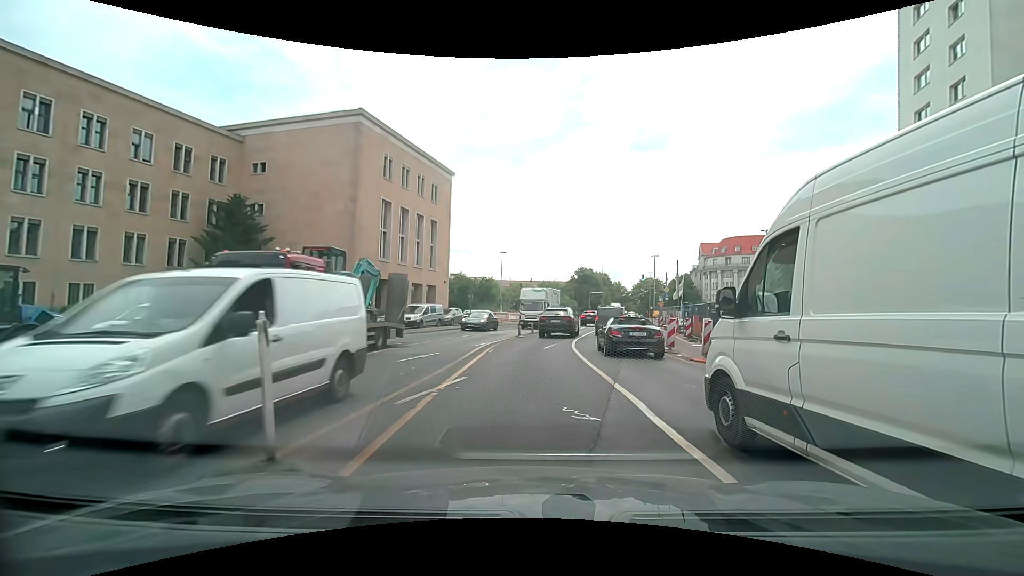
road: primary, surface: asphalt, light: Day
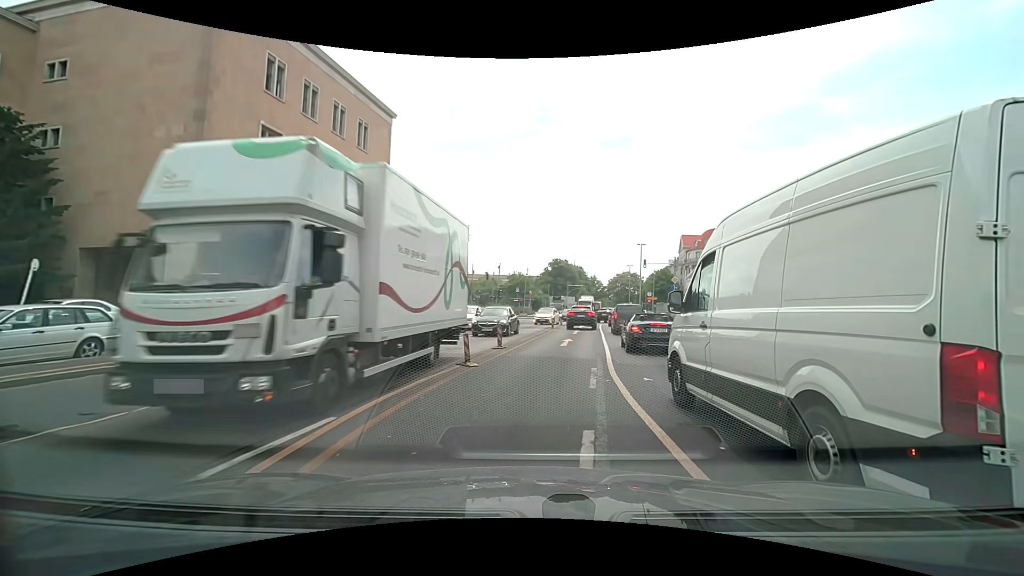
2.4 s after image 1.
(+0.3, +16.6) m; +4°
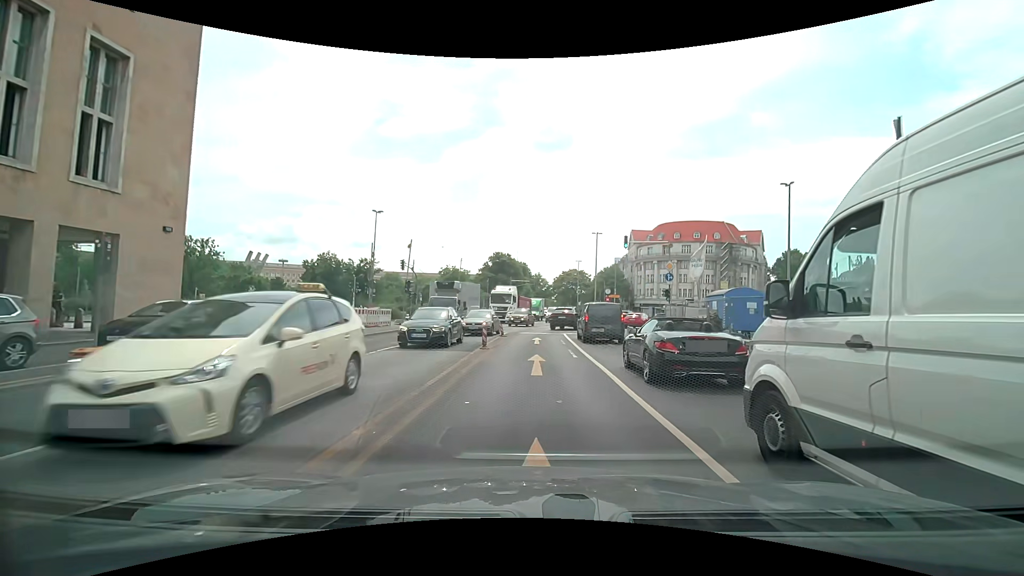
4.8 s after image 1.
(+1.1, +18.2) m; +6°
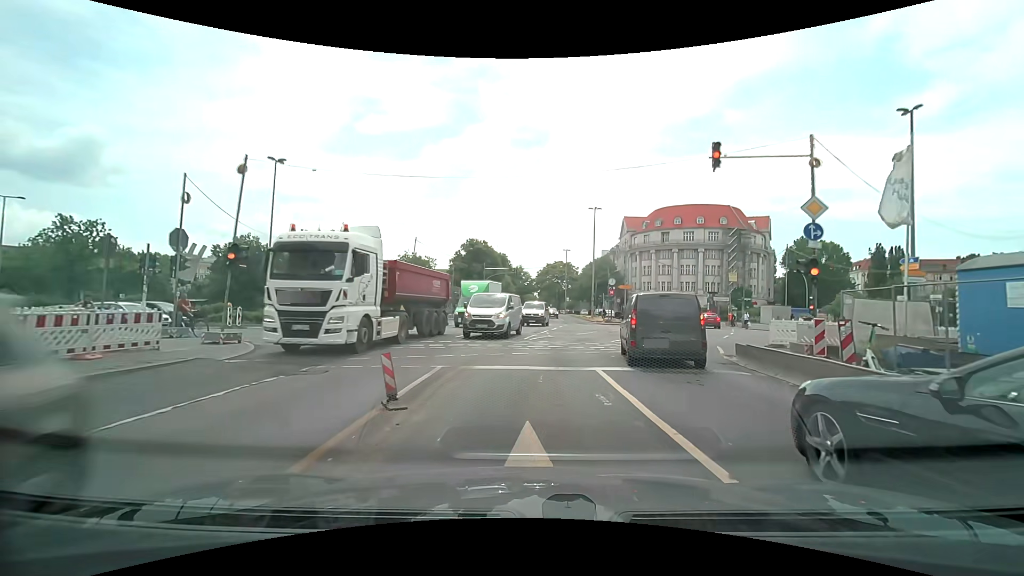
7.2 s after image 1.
(+0.5, +19.5) m; +2°
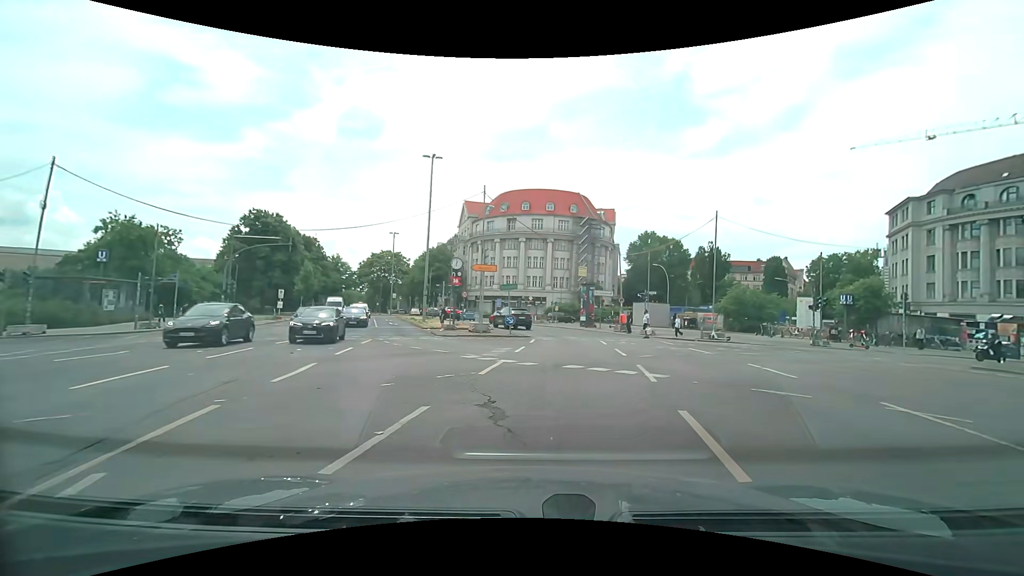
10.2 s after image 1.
(+2.9, +23.4) m; +18°
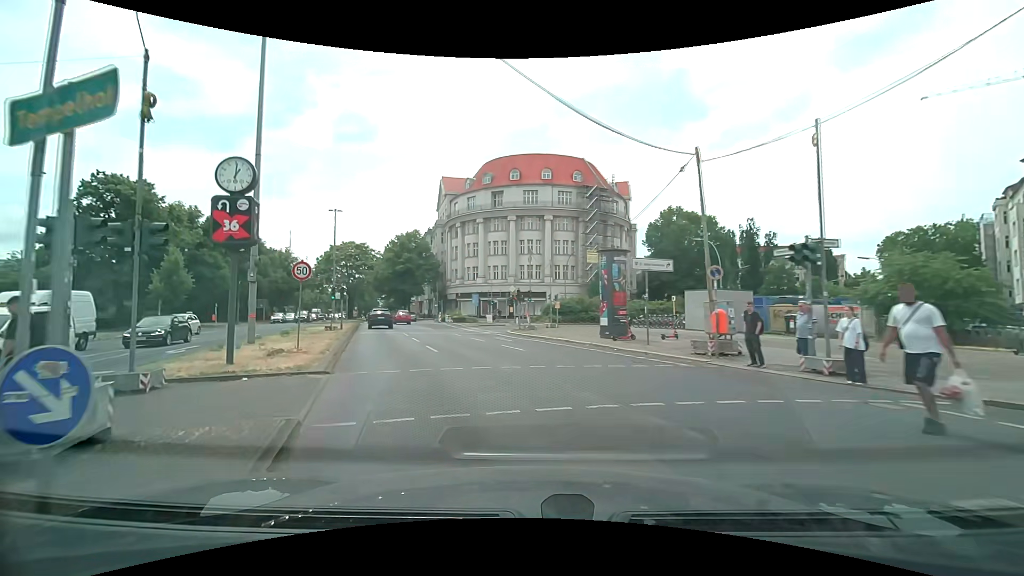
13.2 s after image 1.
(+2.7, +25.4) m; 0°
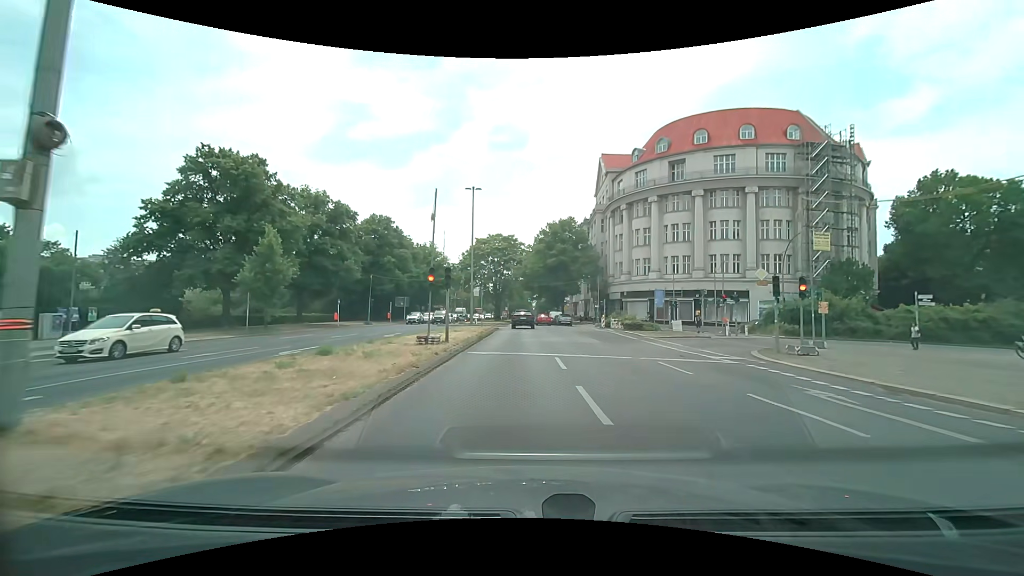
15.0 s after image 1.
(-3.5, +16.7) m; -18°
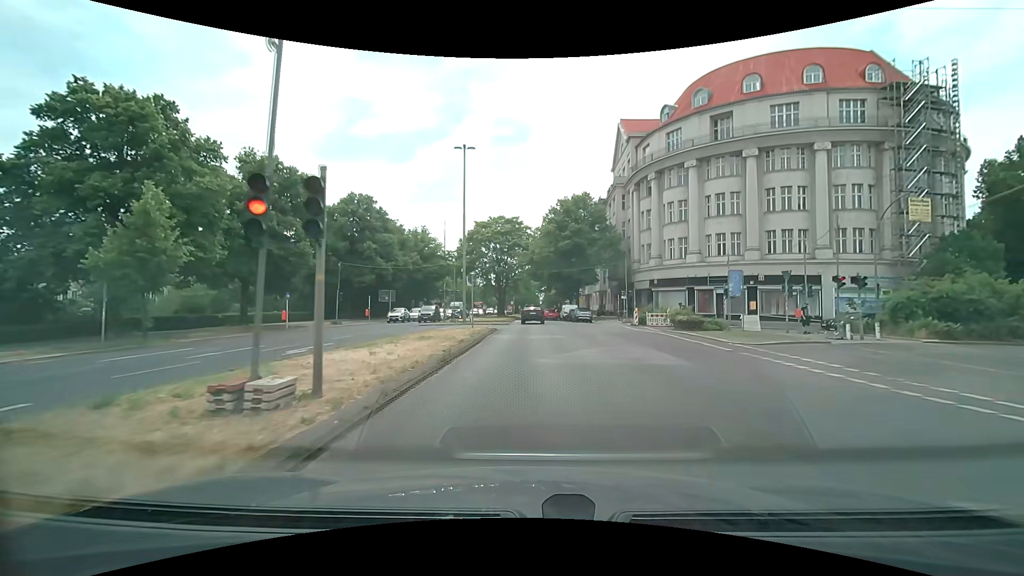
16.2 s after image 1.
(-0.1, +12.8) m; -1°
(0, +10) (0, +20) (0, +30) (0, +40) (0, +50) (+1, +60) (+1, +70) (+1, +80) (+1, +90) (+2, +100) m
